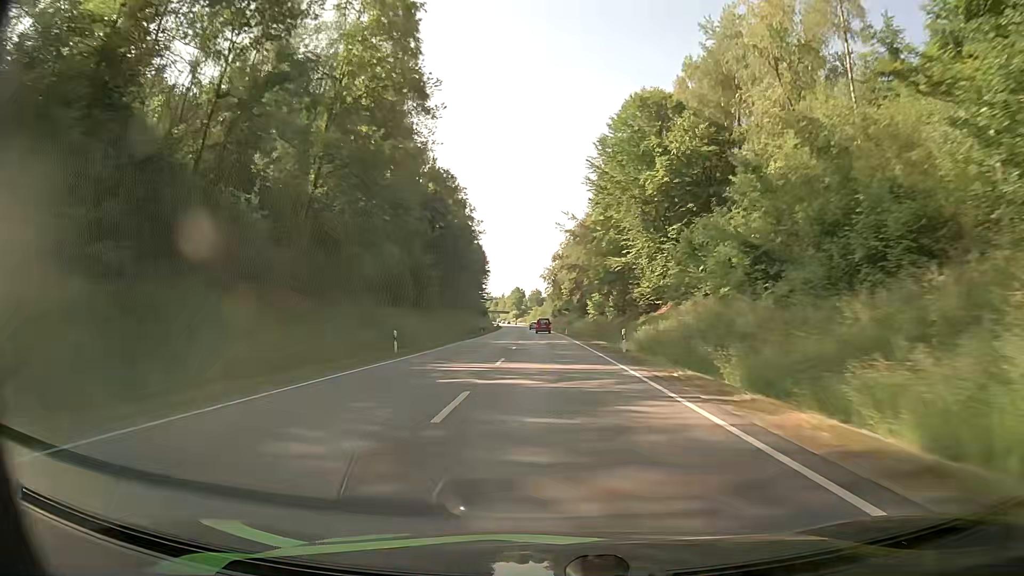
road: primary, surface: asphalt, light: Day
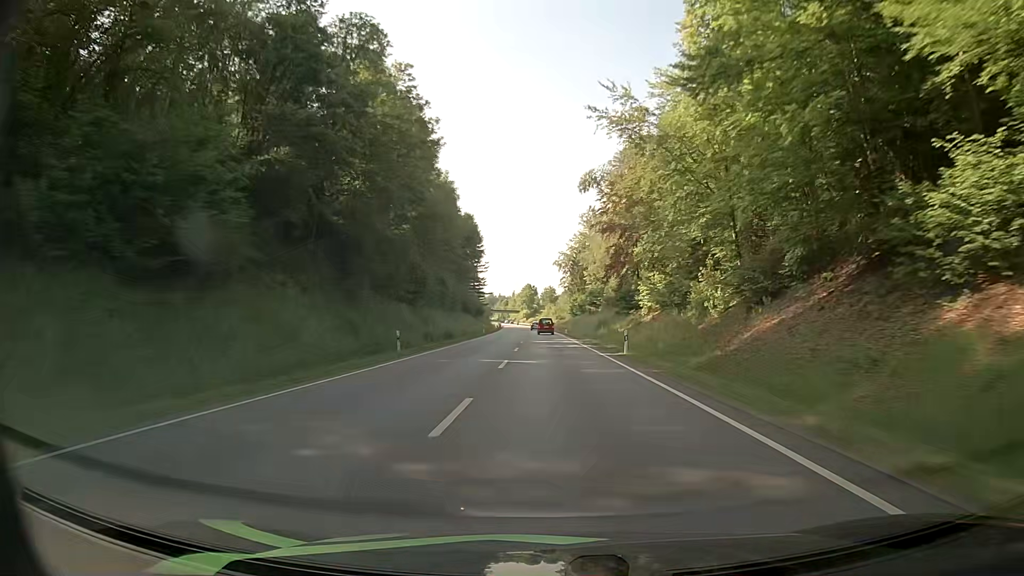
(-0.6, +48.6) m; -1°
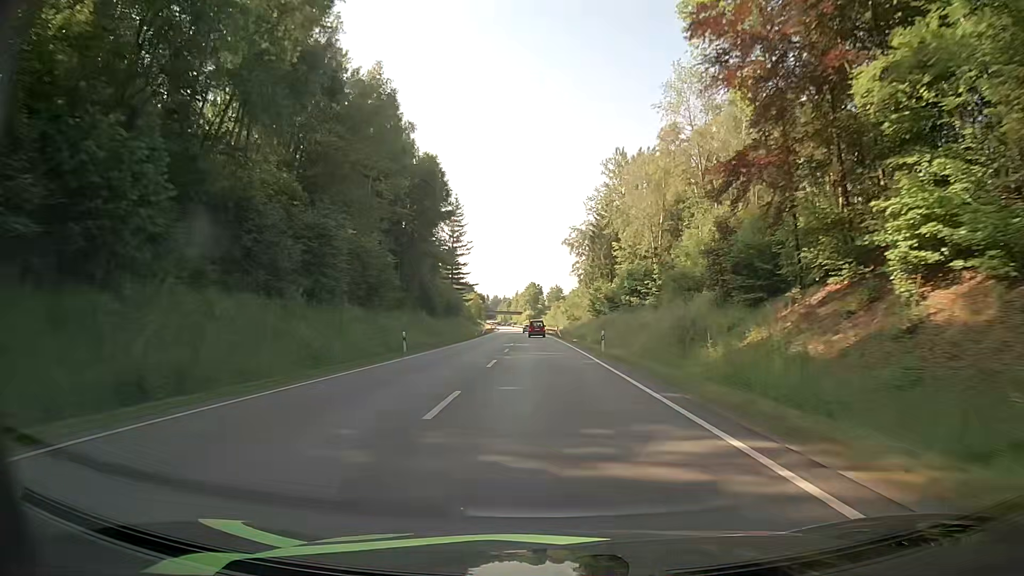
(-0.2, +46.1) m; -1°
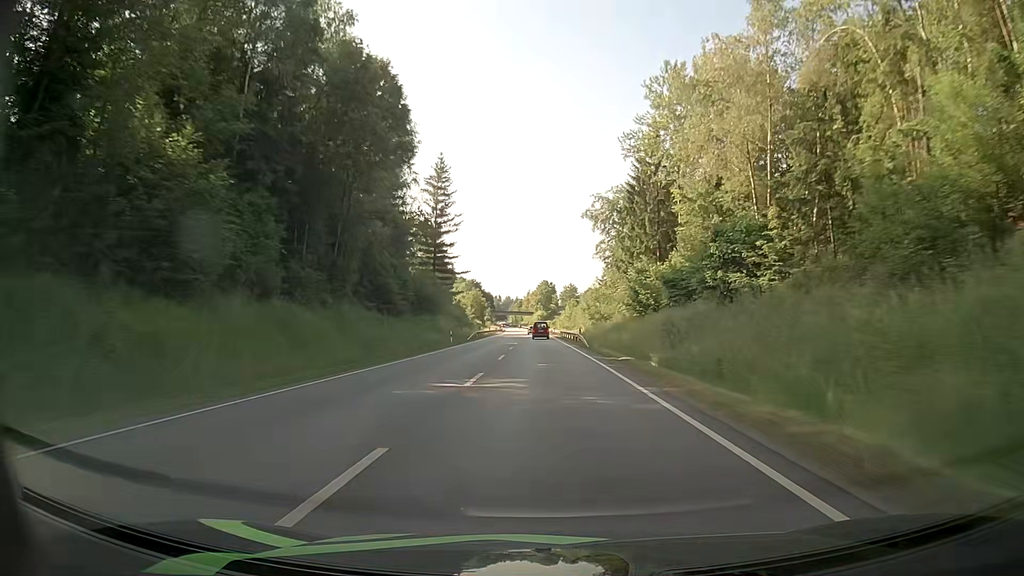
(-0.1, +30.2) m; -1°
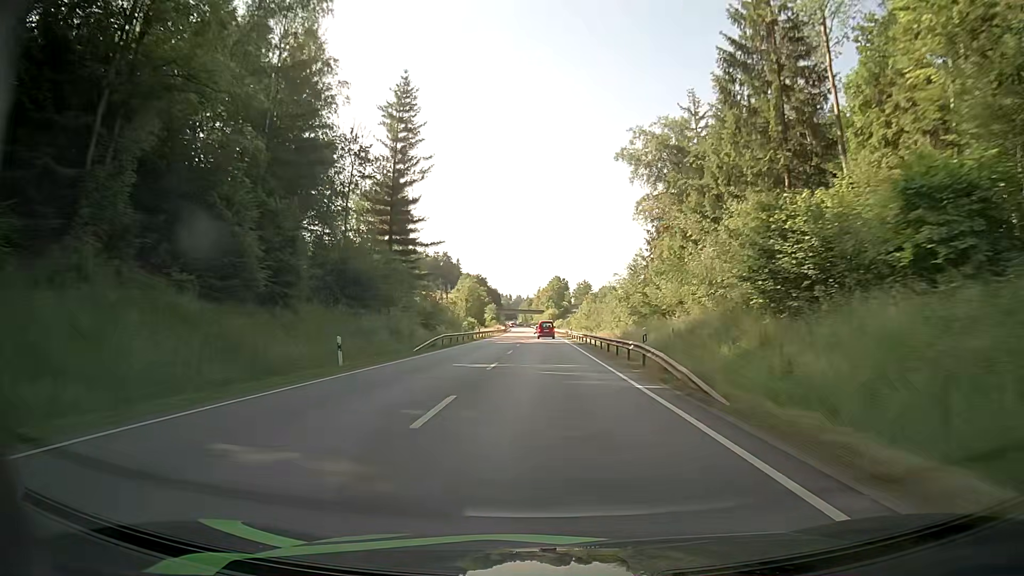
(-0.4, +30.5) m; -1°
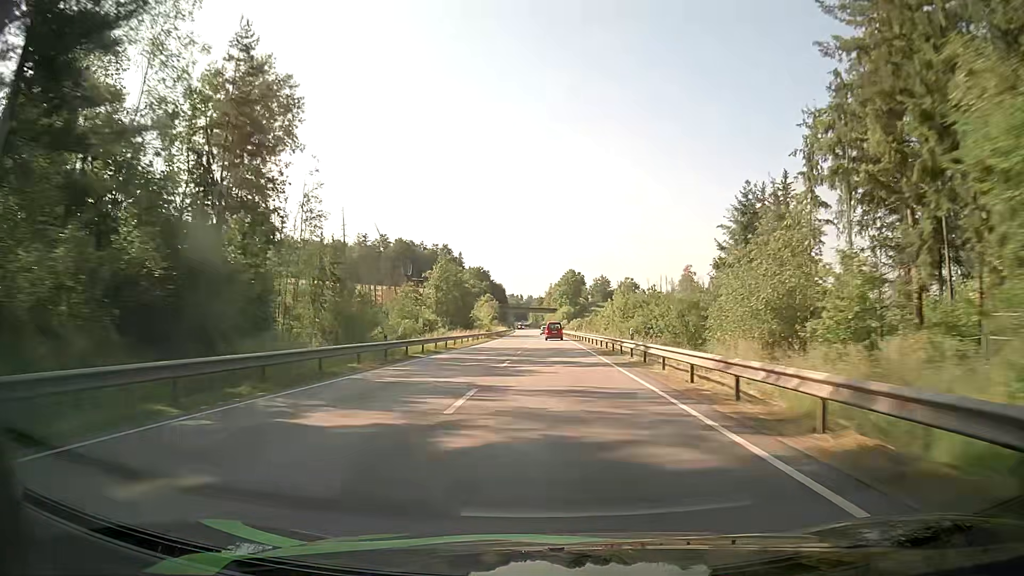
(-0.3, +46.3) m; -1°
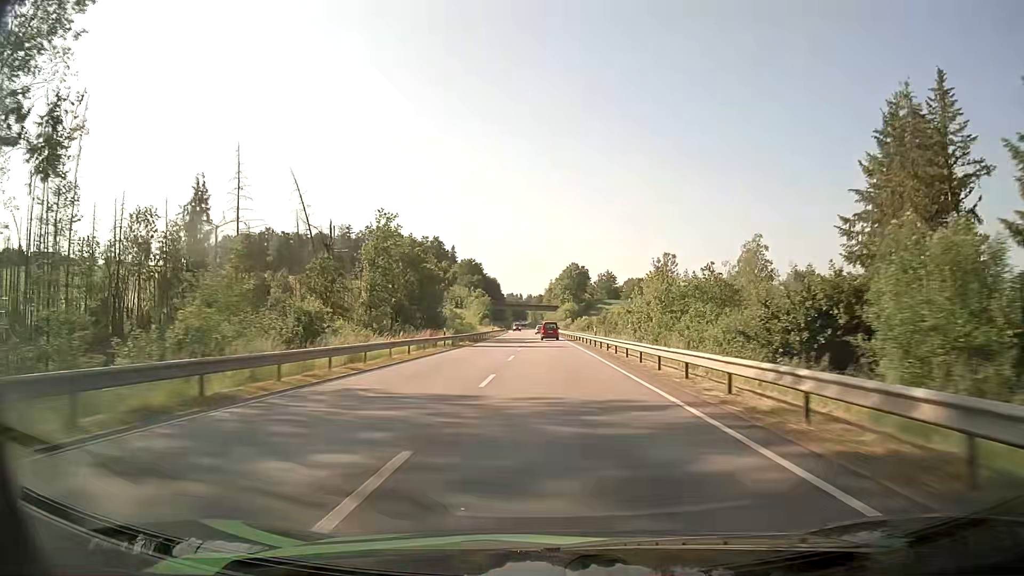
(0.0, +31.3) m; 0°
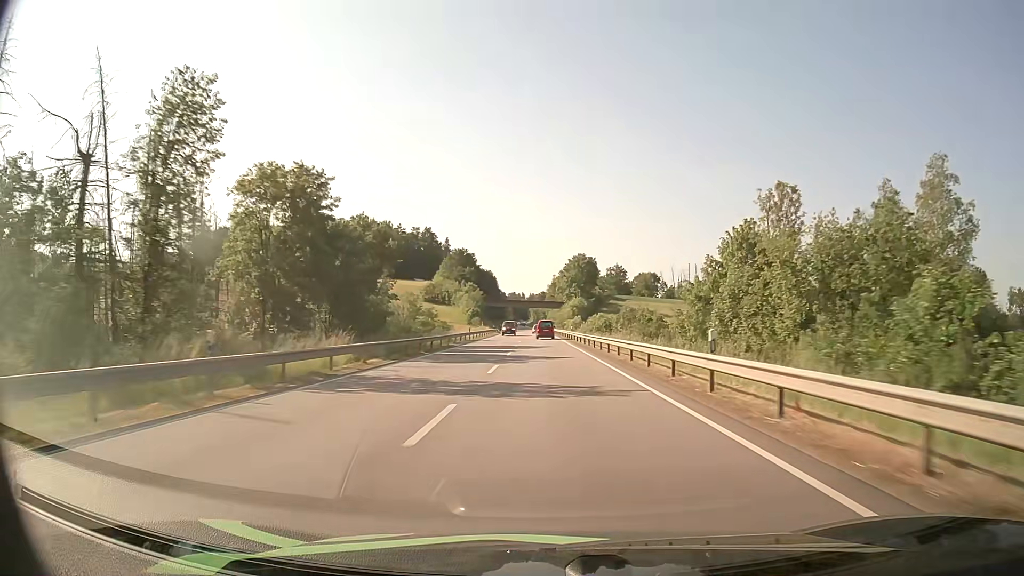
(-0.1, +31.6) m; 0°
(0, +10) (0, +20) (0, +30) (0, +40) (0, +50) (-1, +60) (-1, +70) (-1, +80) (-1, +90) (-2, +100) m
